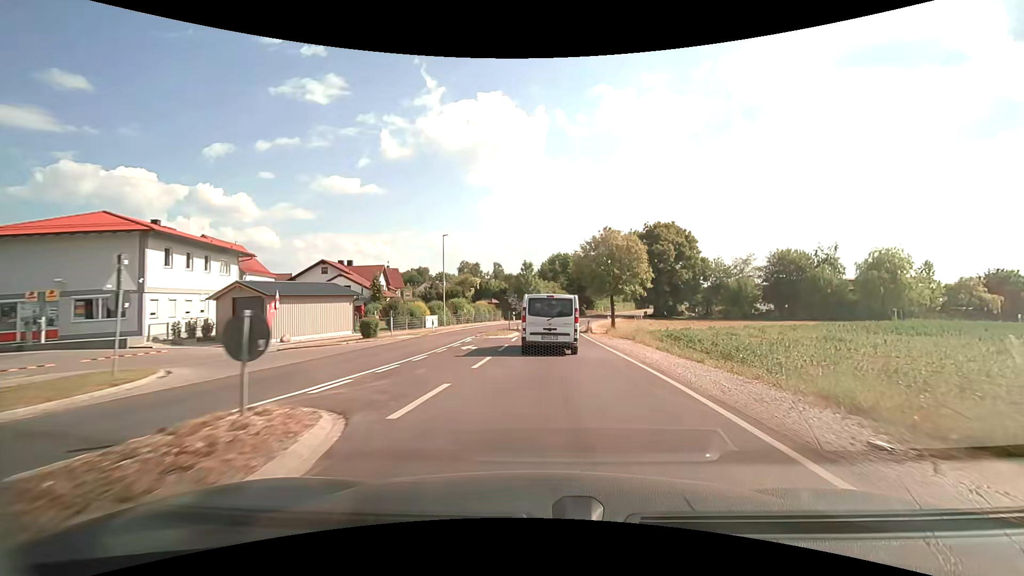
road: secondary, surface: asphalt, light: Day
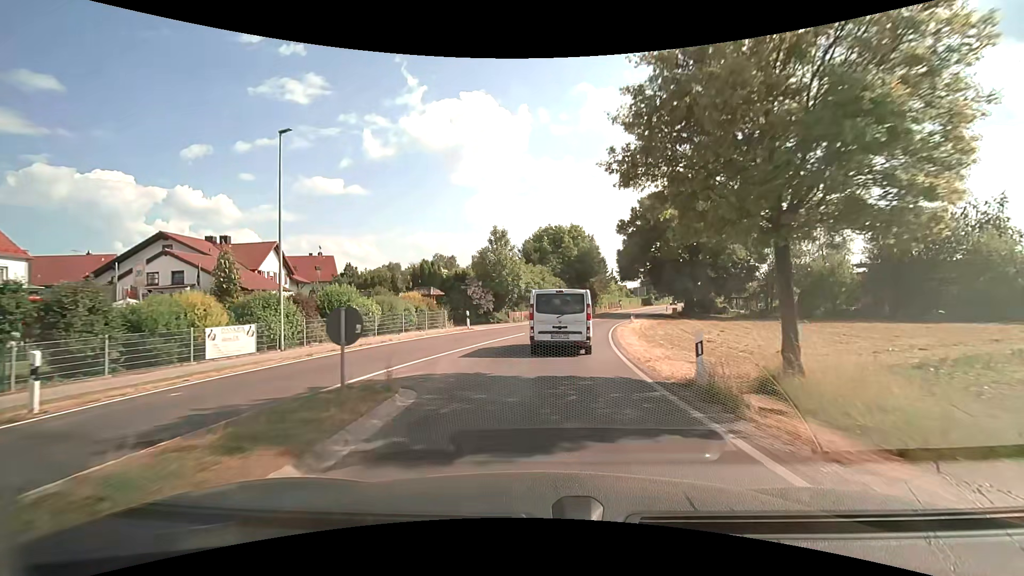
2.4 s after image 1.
(+0.7, +28.0) m; +2°
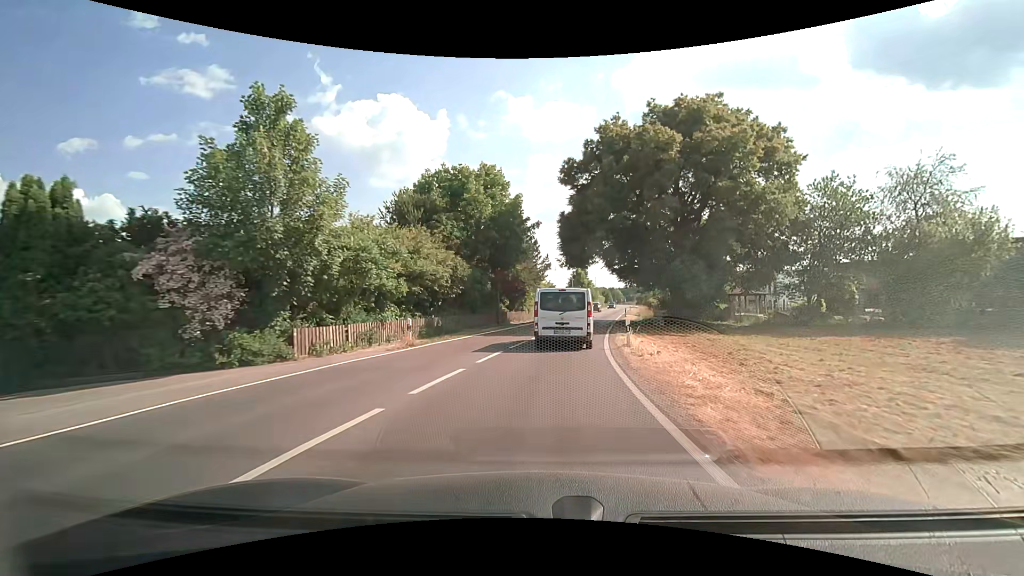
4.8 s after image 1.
(+2.1, +28.0) m; +9°
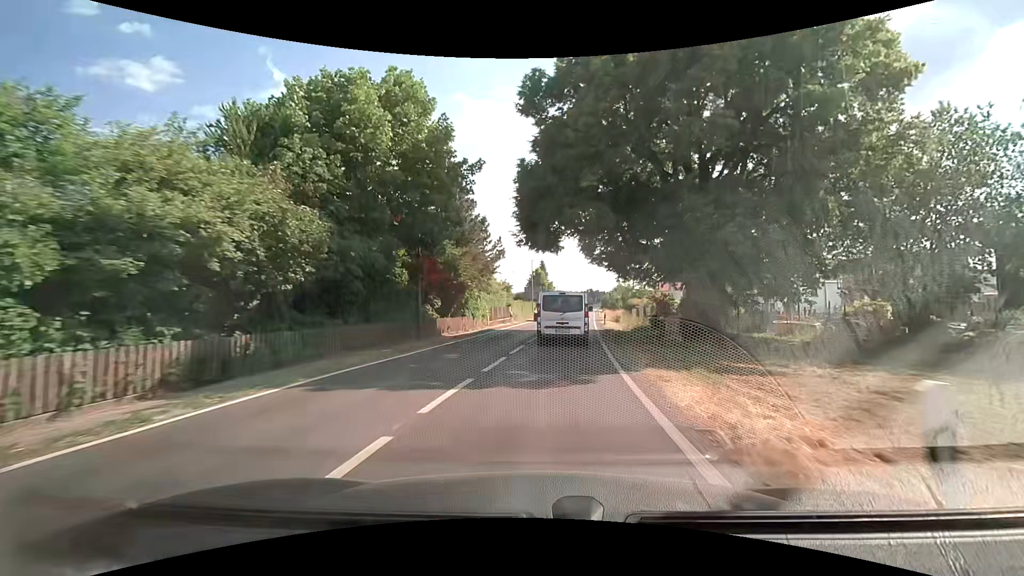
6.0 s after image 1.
(+0.5, +14.2) m; +5°
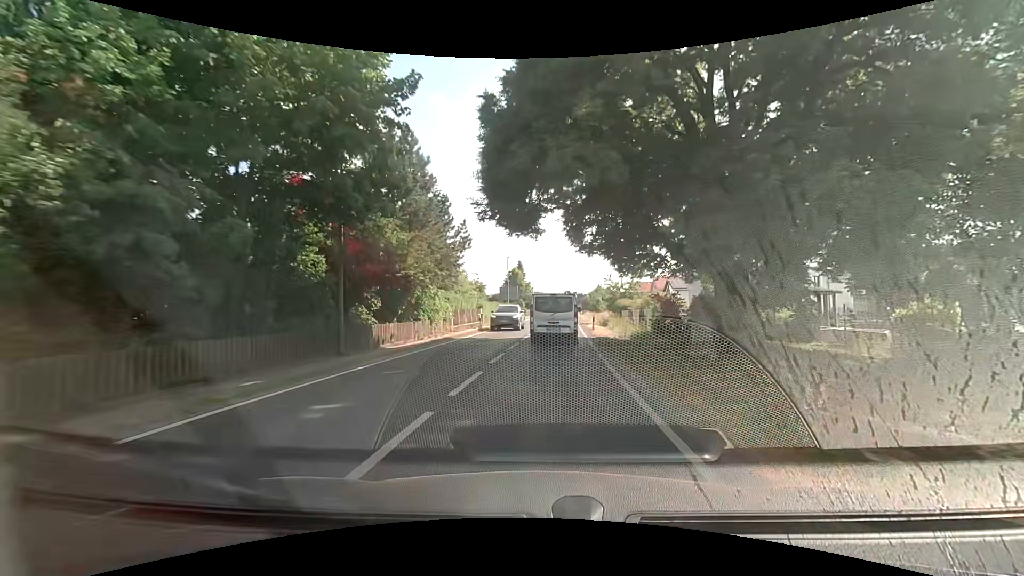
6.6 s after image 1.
(+0.1, +7.2) m; +3°
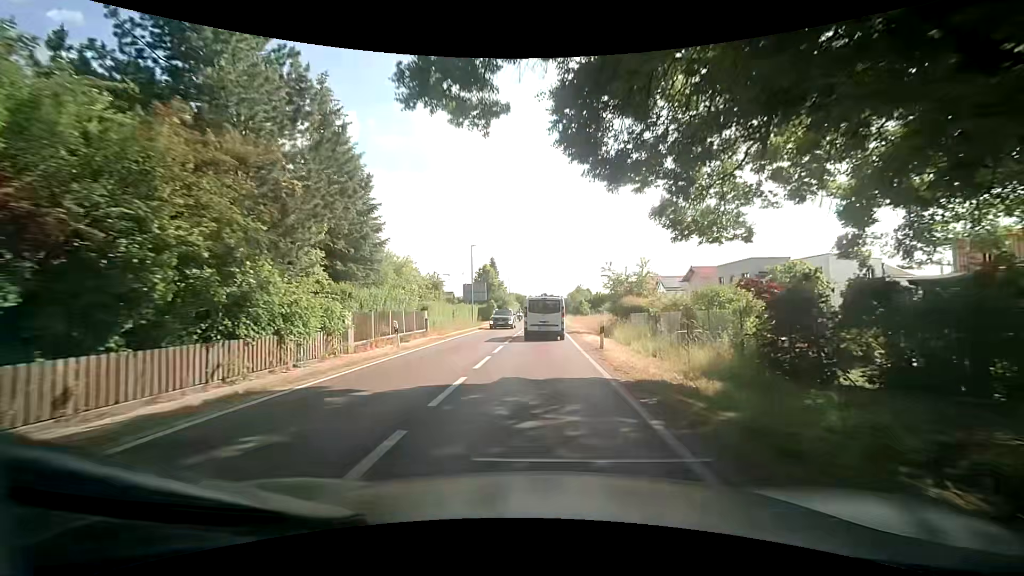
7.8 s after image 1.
(+0.4, +14.4) m; +3°
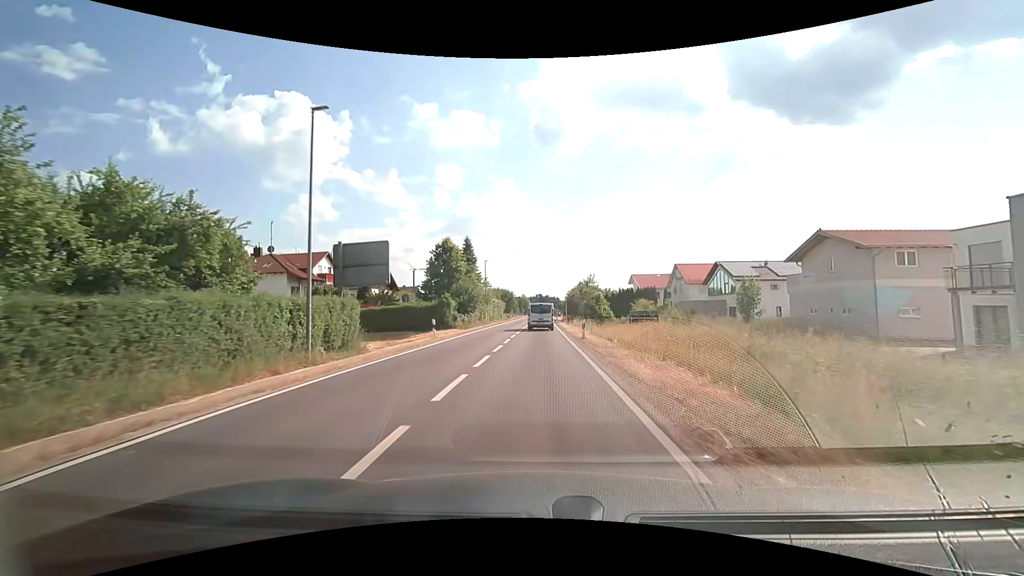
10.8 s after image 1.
(+0.4, +36.2) m; 0°
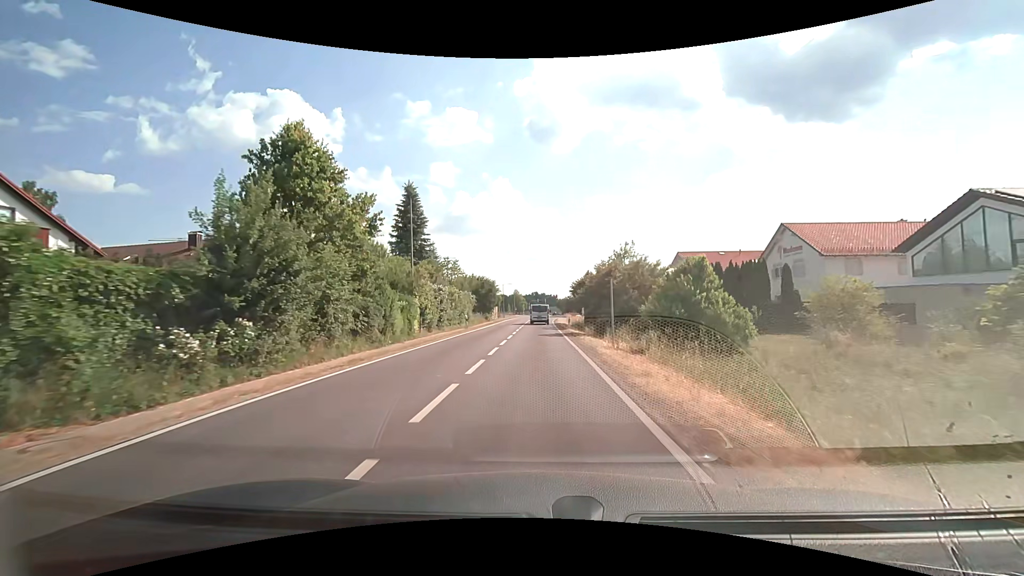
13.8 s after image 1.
(+0.4, +38.6) m; +1°
(0, +10) (0, +20) (0, +30) (0, +40) (0, +50) (0, +60) (+1, +70) (+1, +80) (+2, +90) (+3, +100) m
